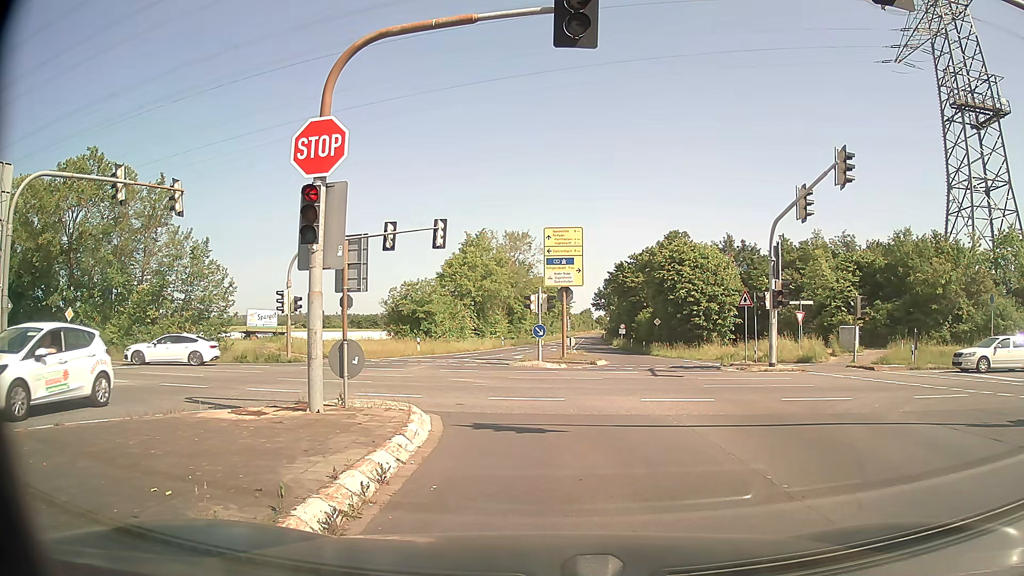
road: secondary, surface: asphalt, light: Day
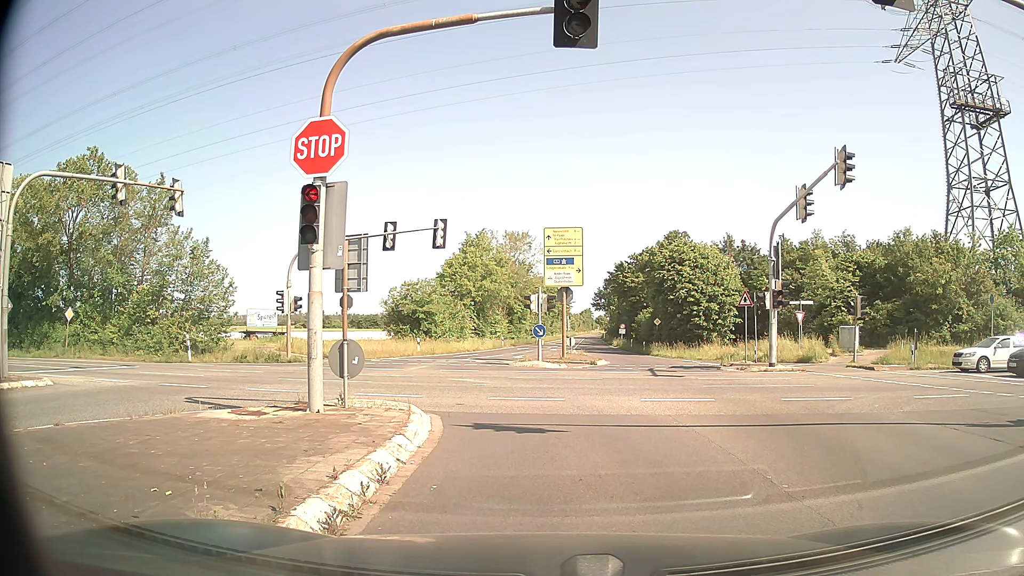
(0.0, 0.0) m; 0°
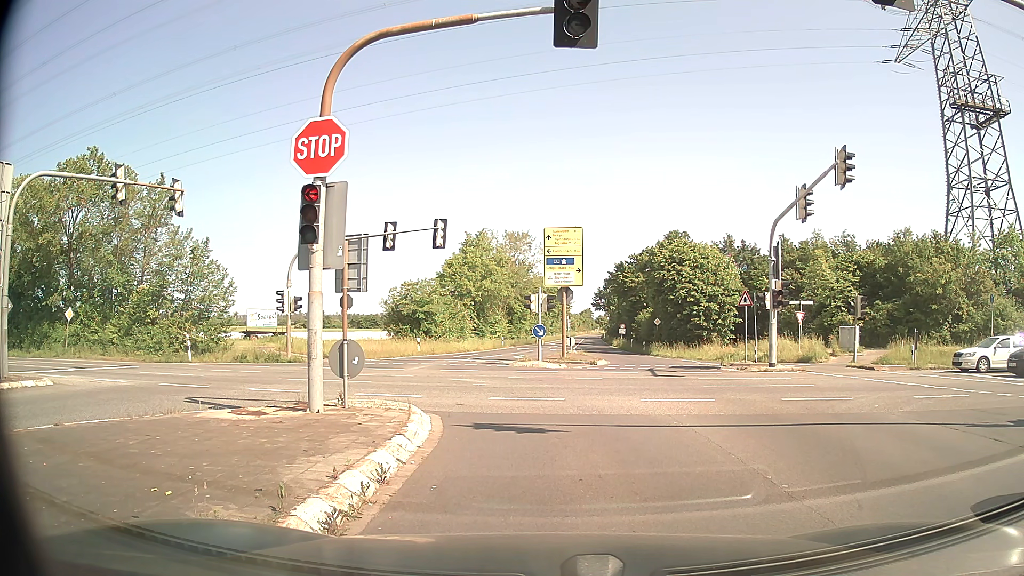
(0.0, 0.0) m; 0°
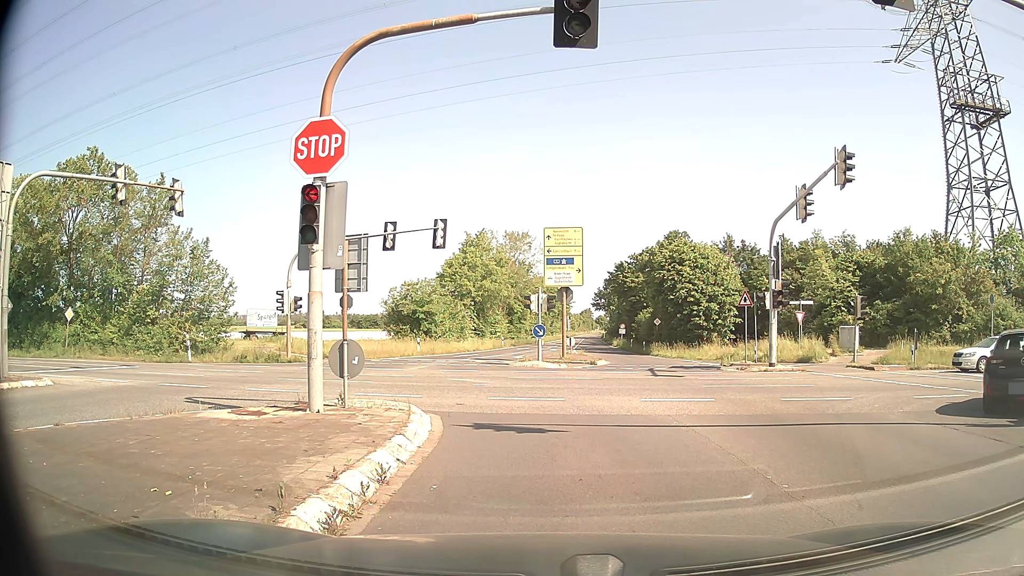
(0.0, 0.0) m; 0°
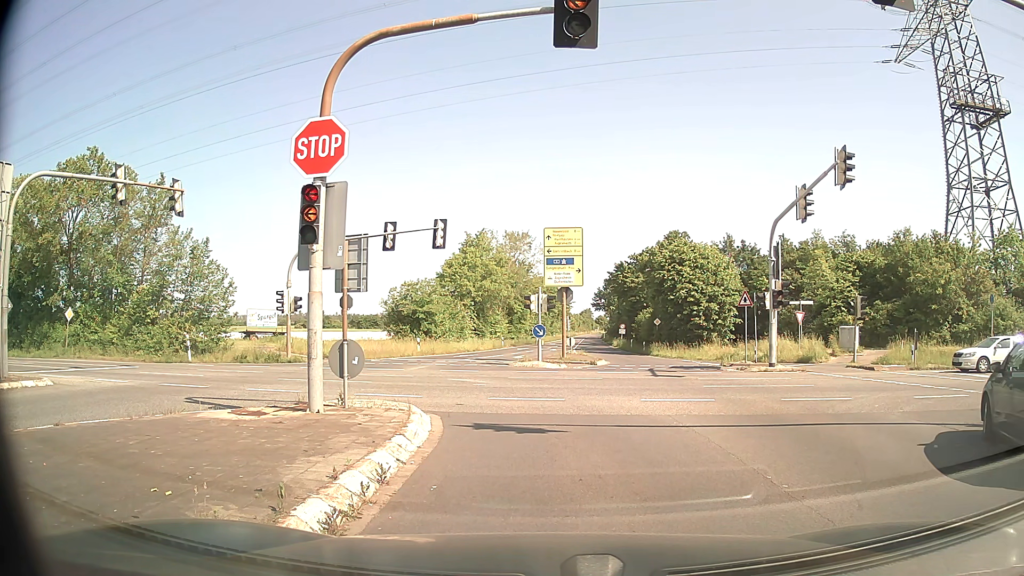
(0.0, 0.0) m; 0°
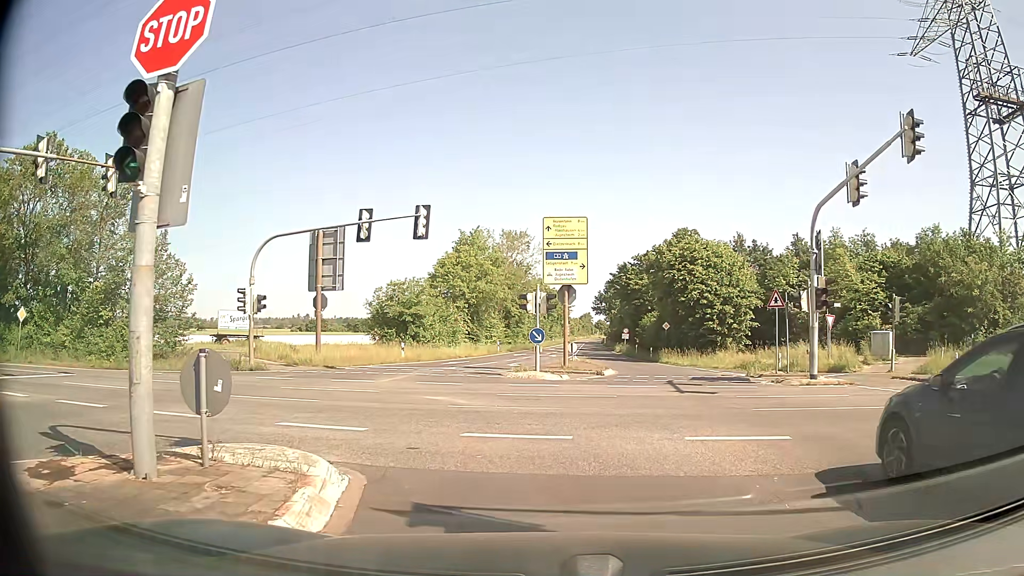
(0.0, +4.8) m; 0°
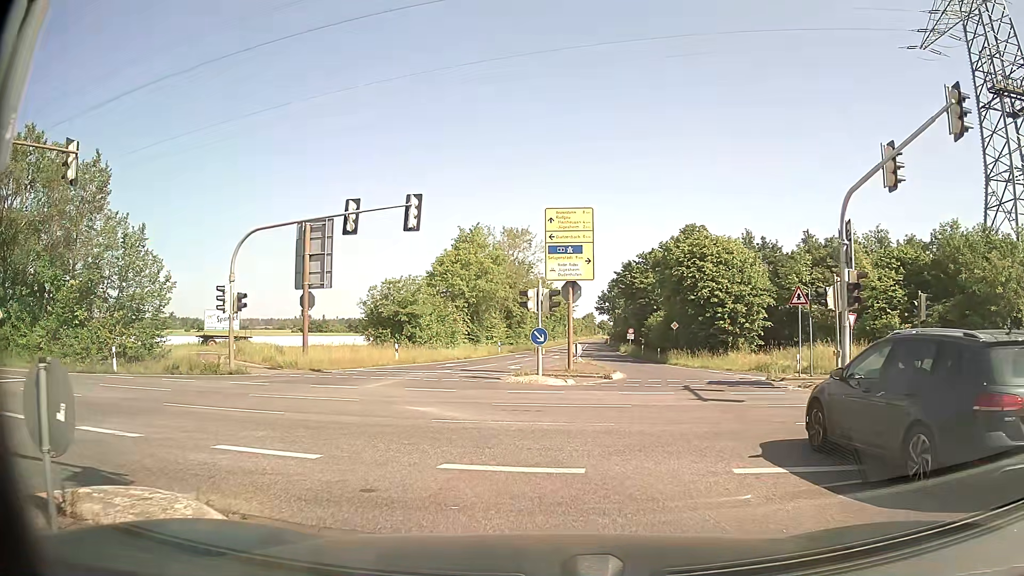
(0.0, +2.4) m; 0°
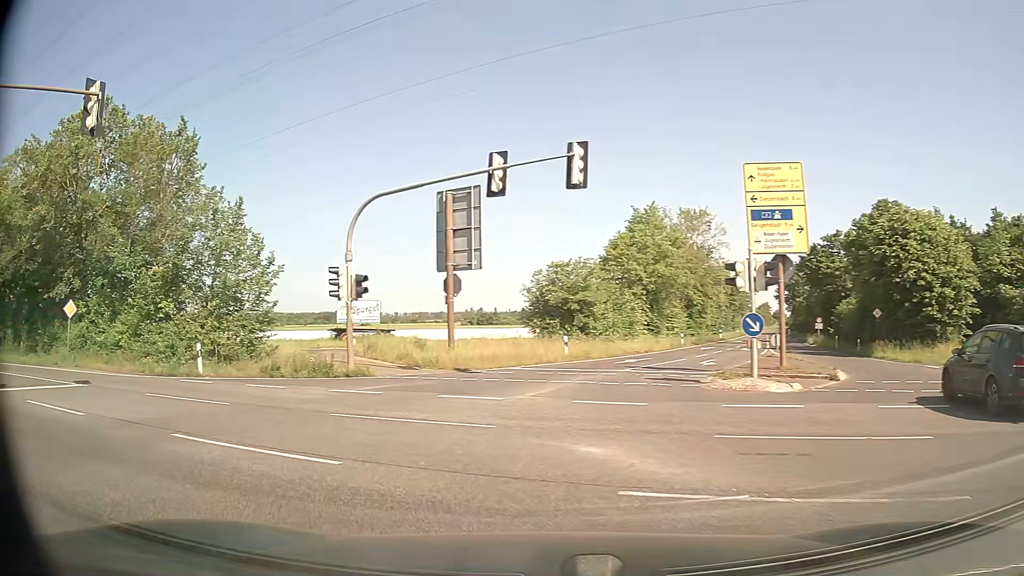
(-0.6, +6.1) m; -14°
(-3, +9) (-10, +16) (-19, +21) (-28, +25) (-38, +28) (-47, +32) (-56, +36) (-65, +39) (-75, +43) (-84, +46) m
